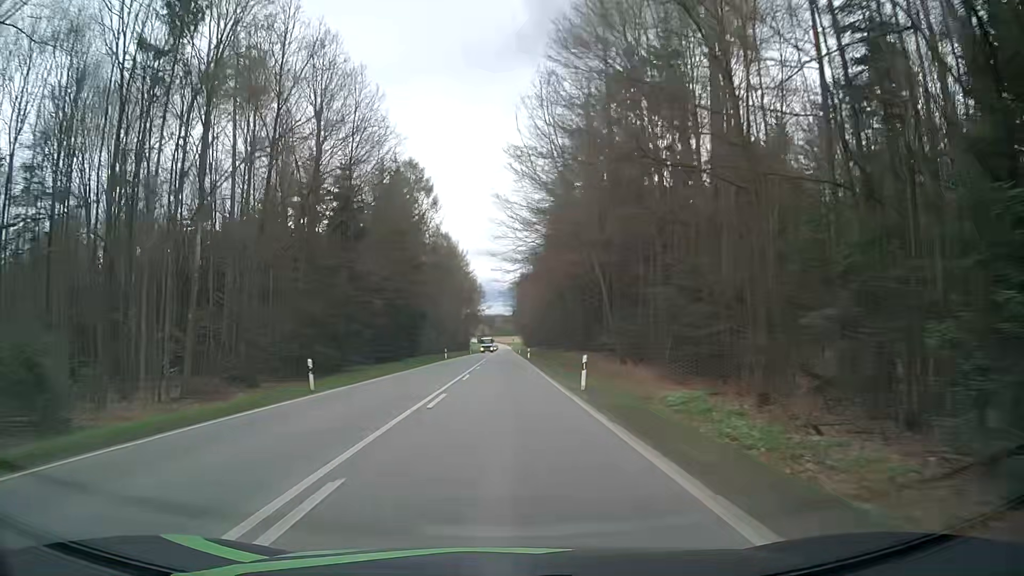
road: secondary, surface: asphalt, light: Day
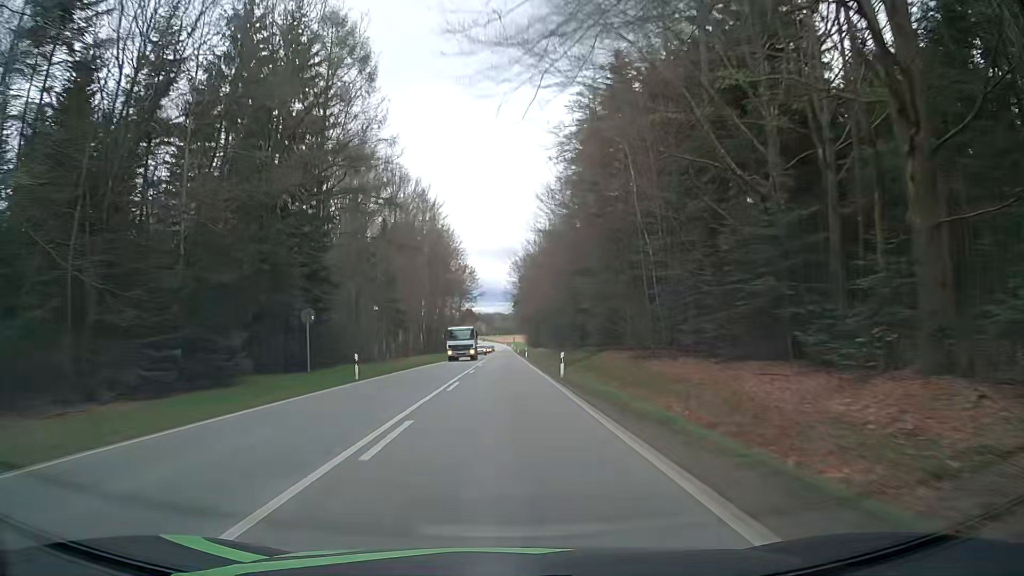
(-0.3, +42.8) m; 0°
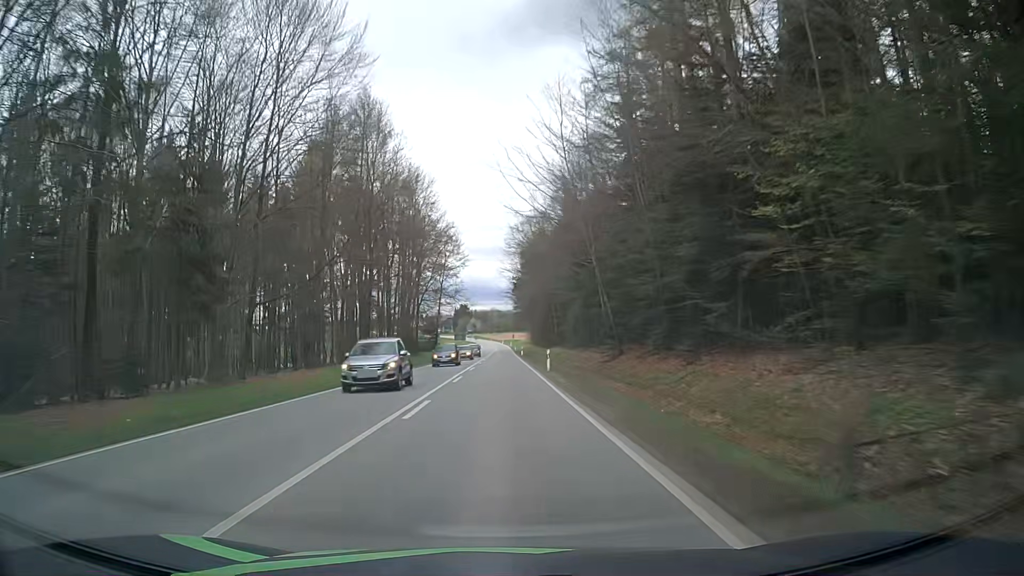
(0.0, +43.4) m; 0°
(0, +10) (0, +20) (0, +30) (0, +40) (0, +50) (0, +60) (-1, +70) (-1, +80) (-1, +90) (-1, +100) m
